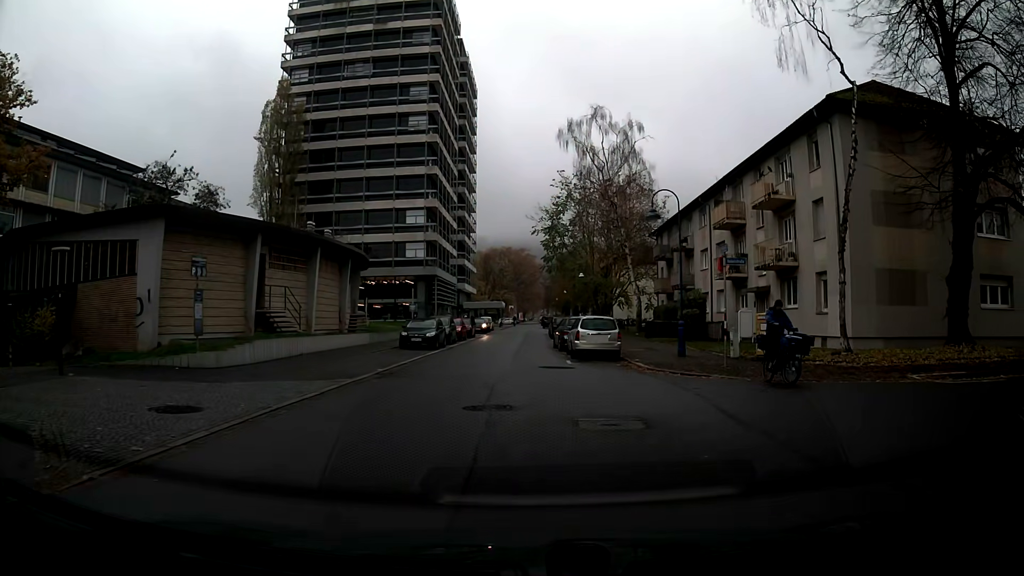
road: residential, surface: asphalt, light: Day
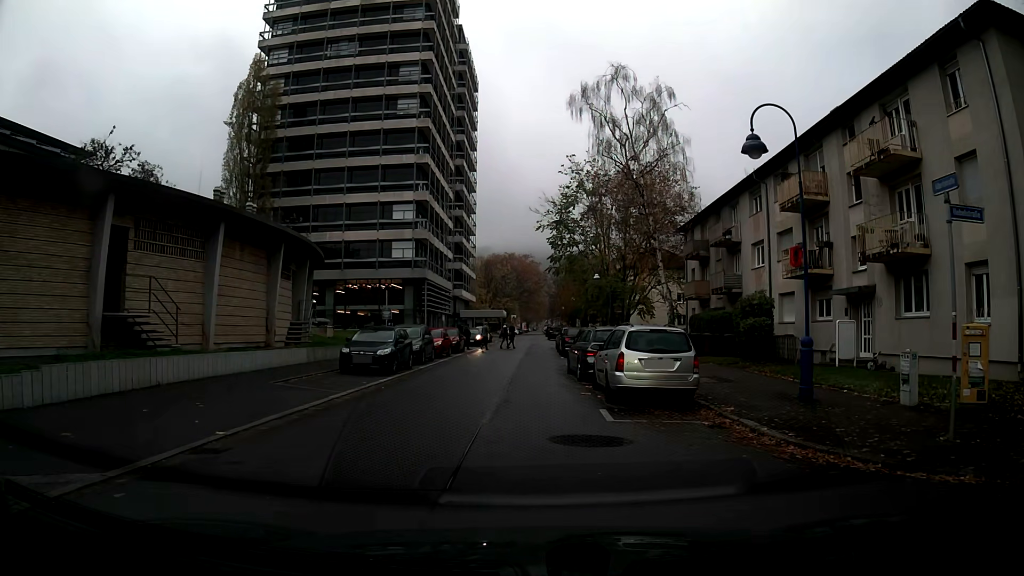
(0.0, +10.6) m; -1°
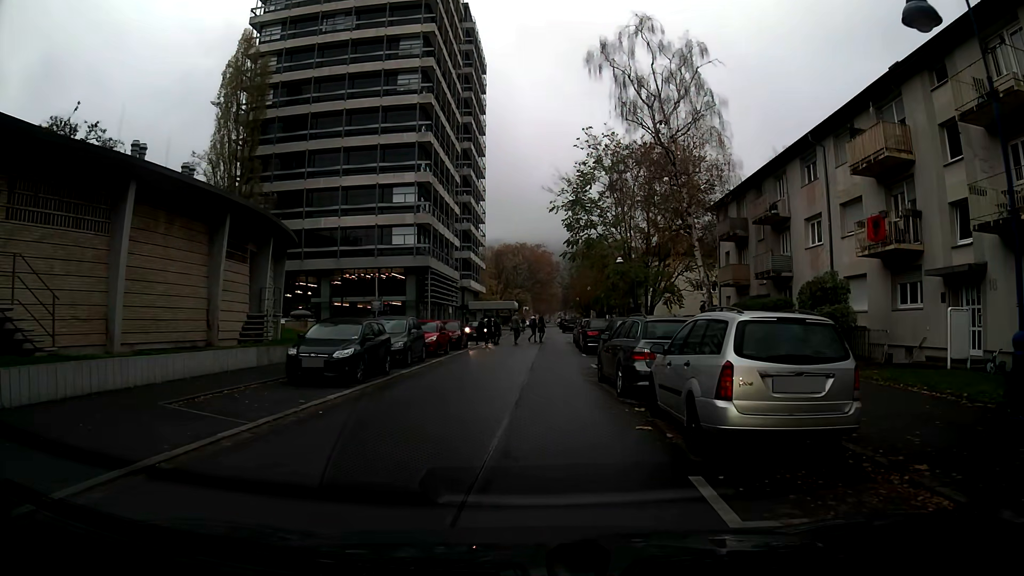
(0.0, +6.0) m; 0°
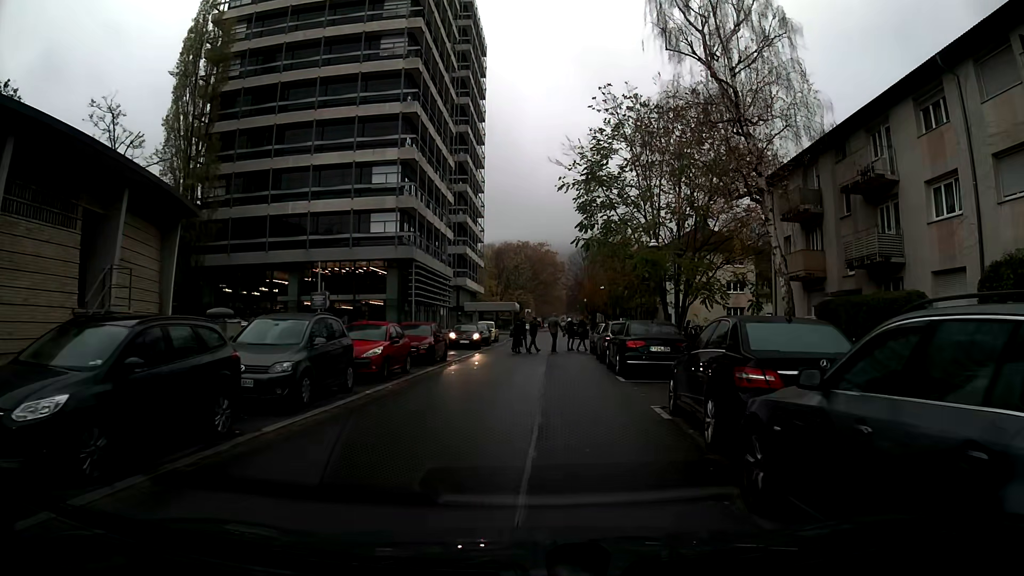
(0.0, +10.4) m; 0°
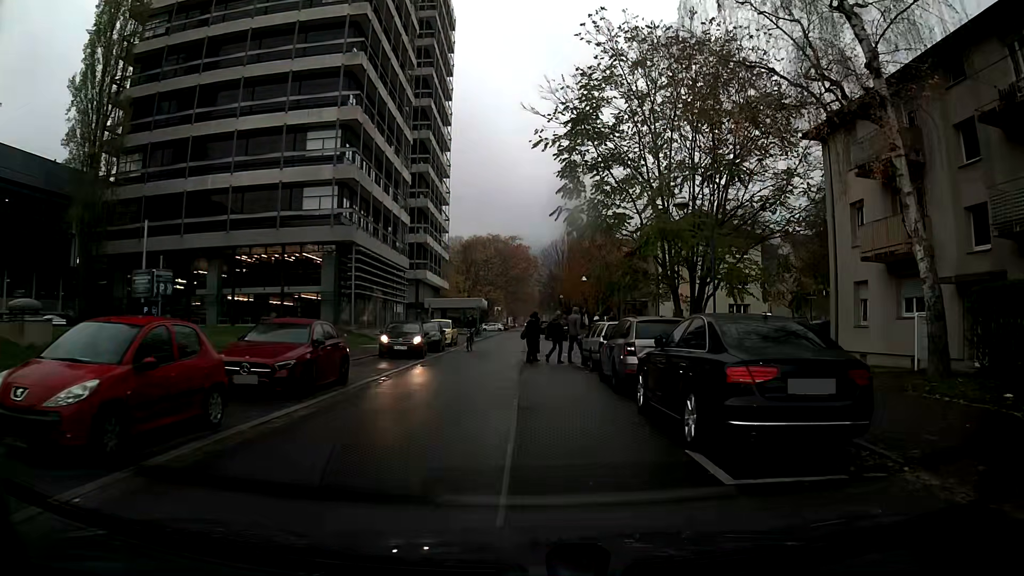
(+0.2, +10.7) m; +2°
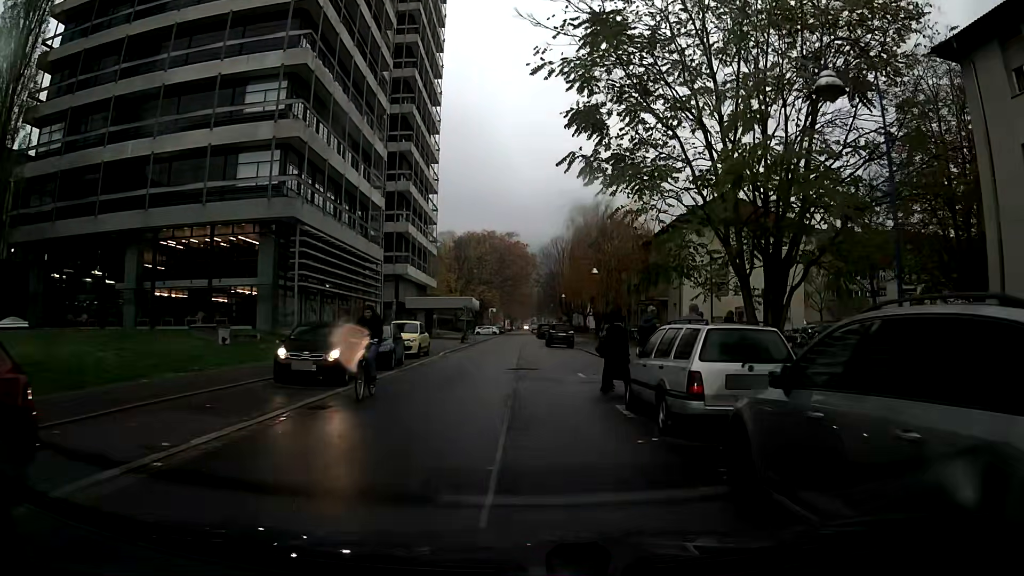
(+0.1, +10.7) m; 0°
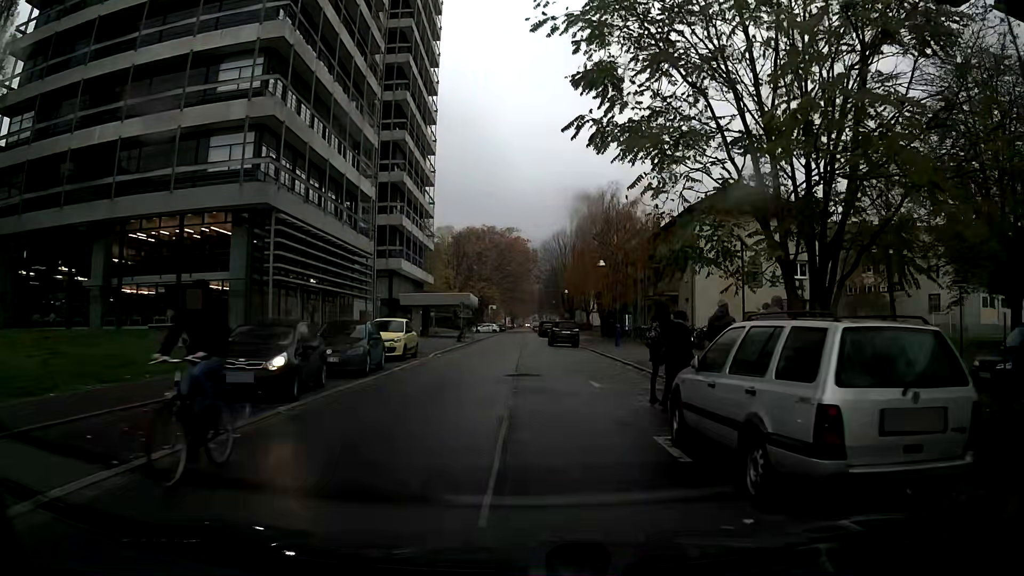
(0.0, +3.6) m; 0°
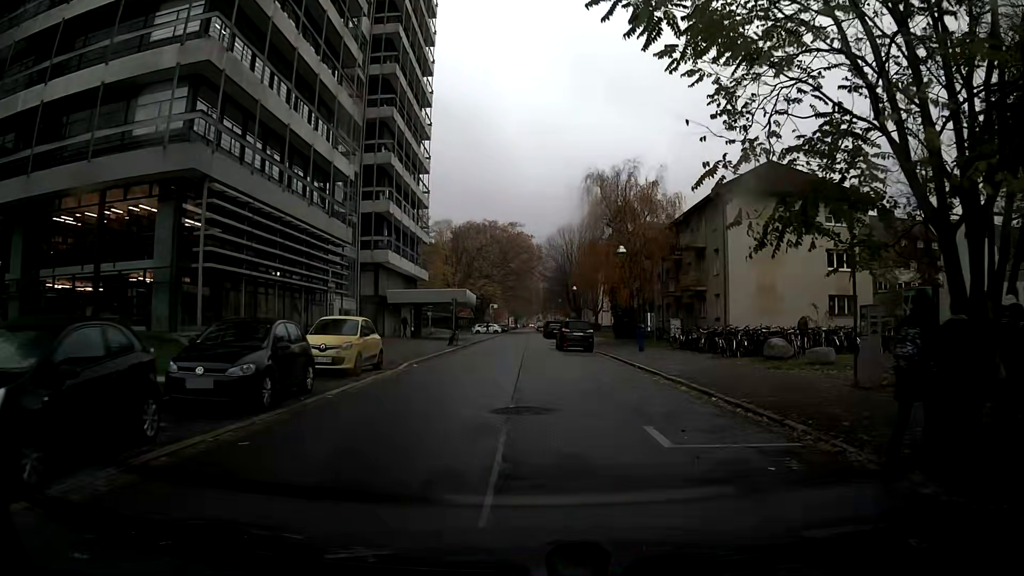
(0.0, +7.3) m; 0°
(0, +10) (0, +20) (0, +30) (0, +40) (0, +50) (0, +60) (0, +70) (0, +80) (+1, +90) (+1, +100) m
